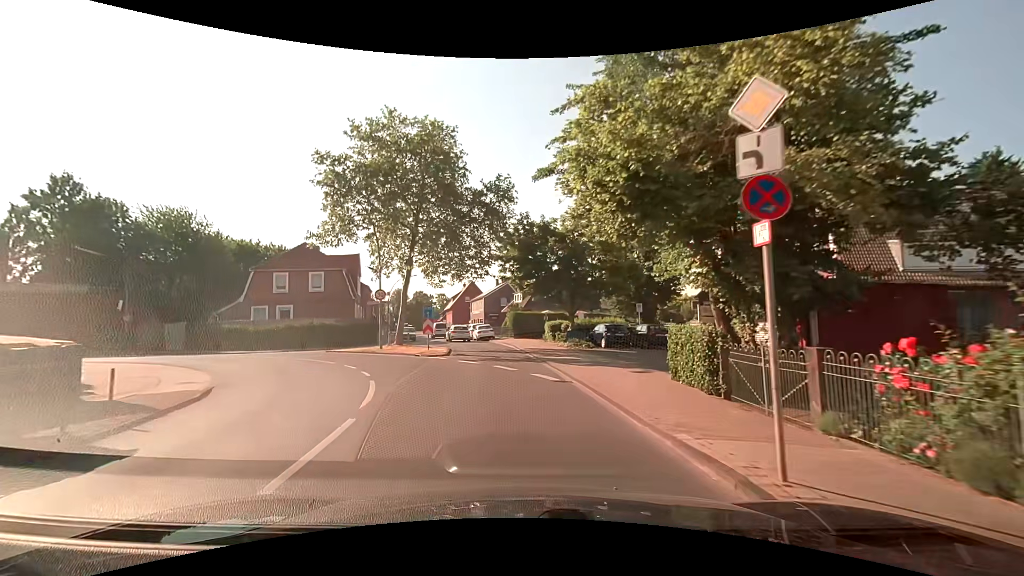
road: secondary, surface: asphalt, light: Day
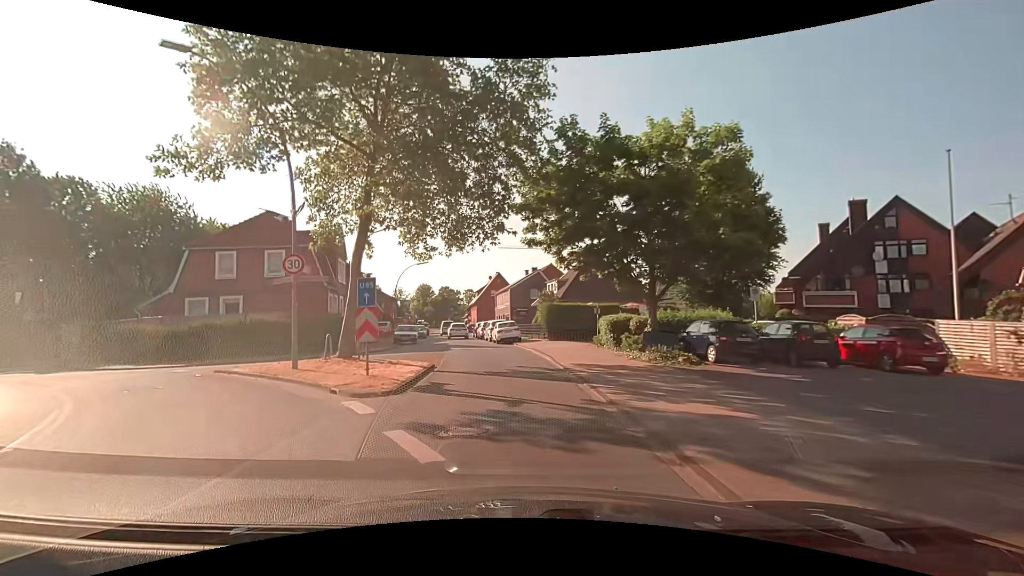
(-0.1, +13.2) m; -1°
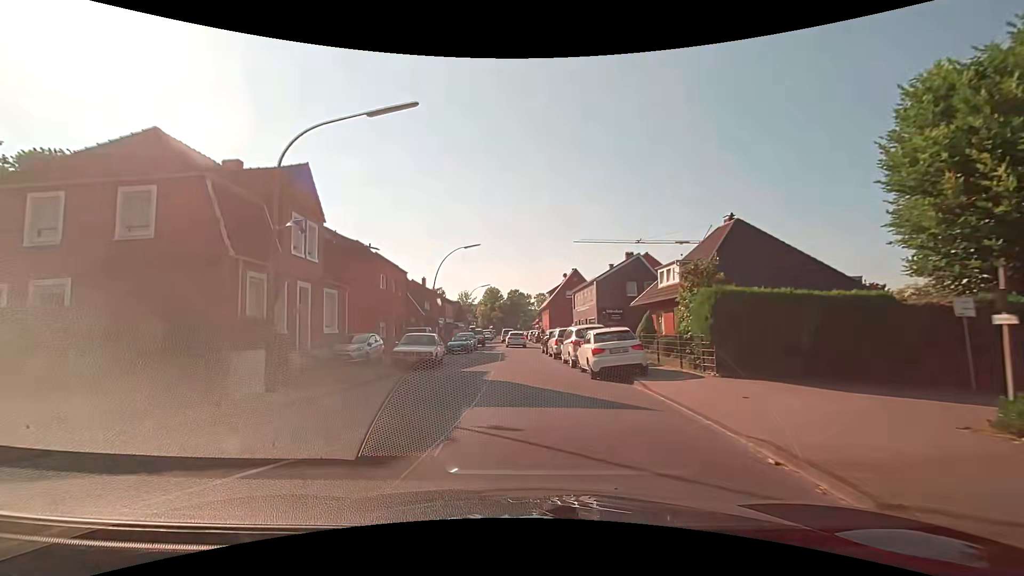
(-1.7, +18.5) m; -8°
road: residential
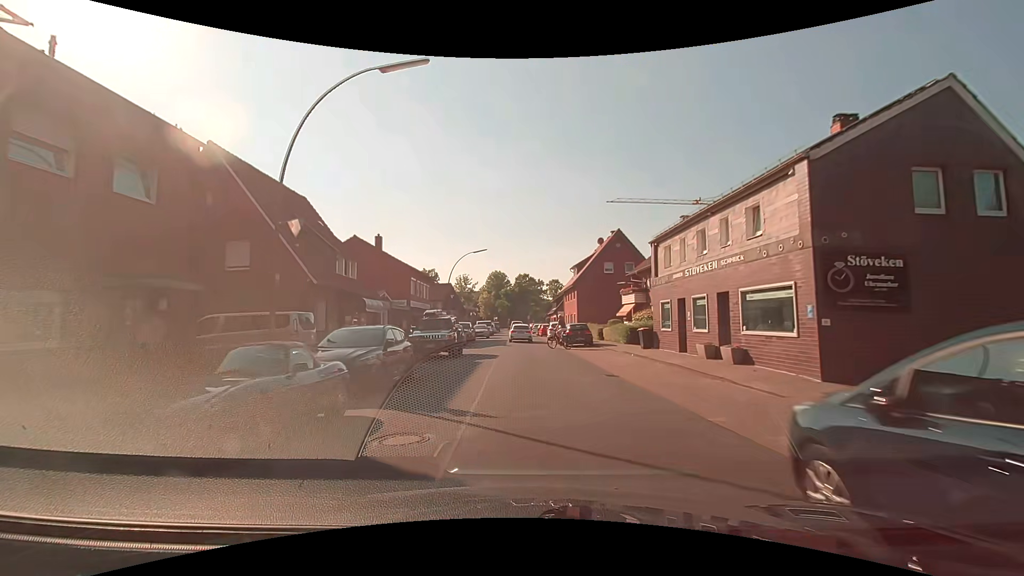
(-1.3, +29.7) m; -3°
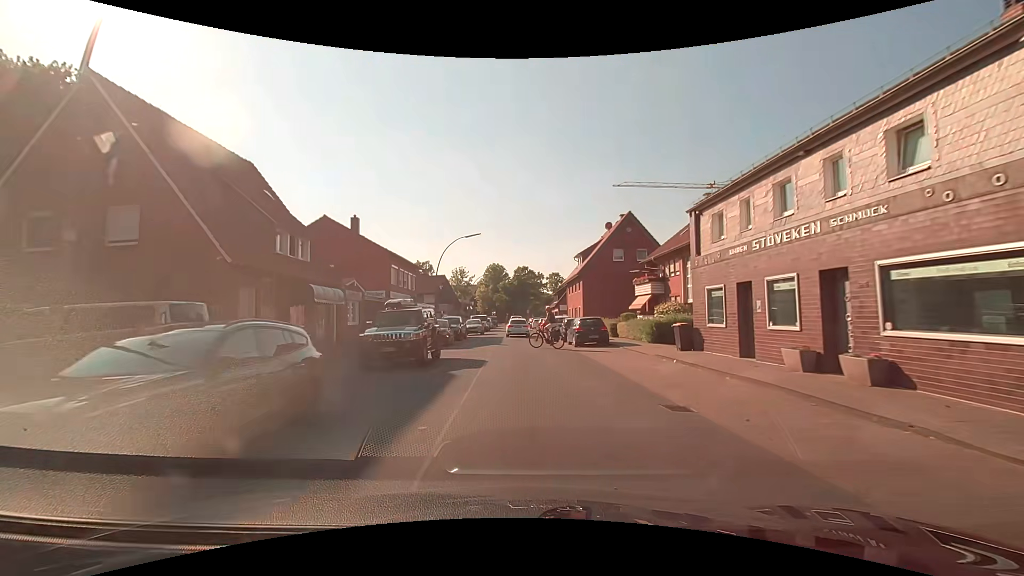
(+0.1, +6.2) m; +1°
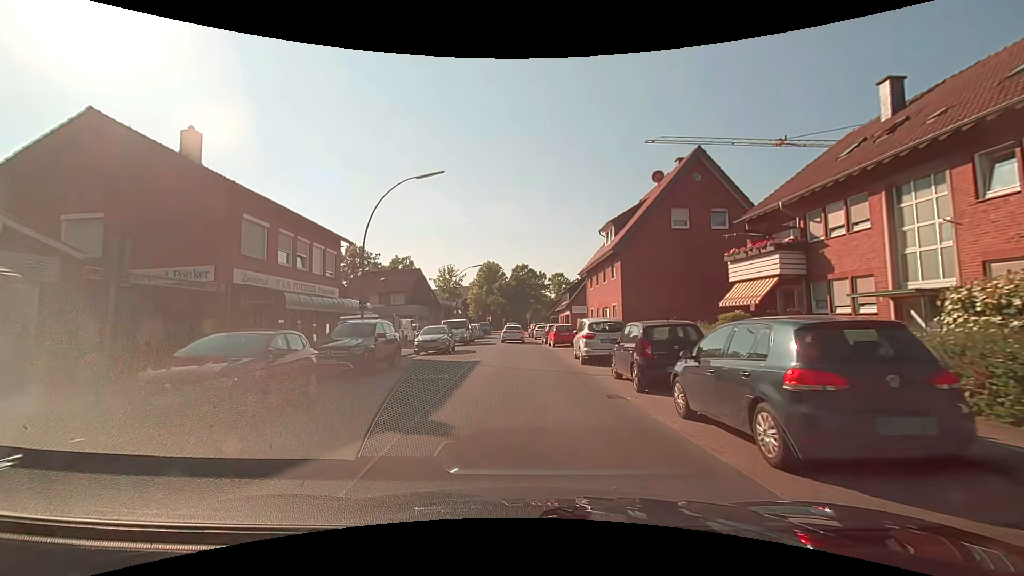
(-0.1, +19.7) m; -1°
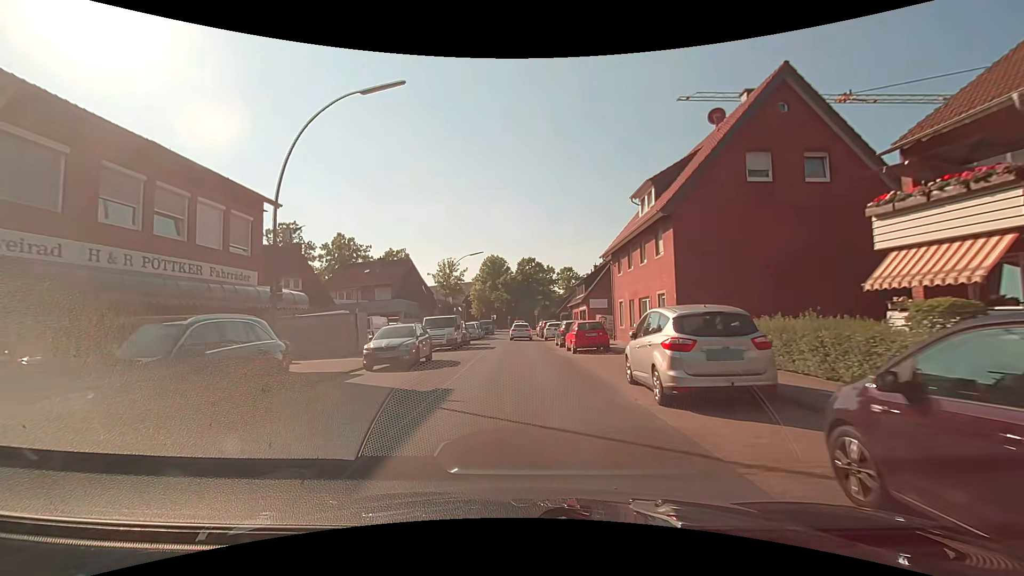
(0.0, +9.4) m; -1°
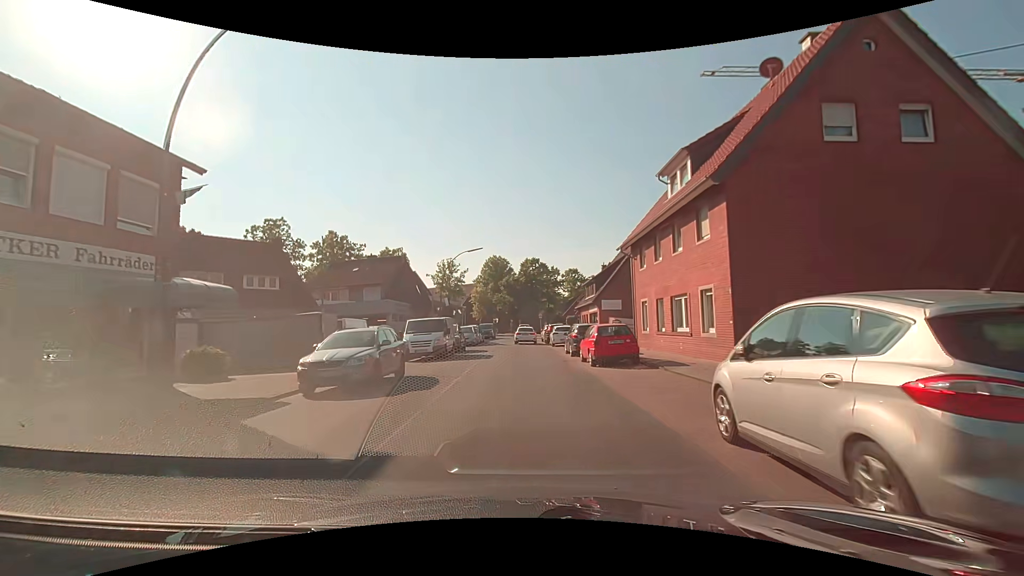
(0.0, +5.1) m; 0°
(0, +10) (0, +20) (0, +30) (0, +40) (0, +50) (0, +60) (0, +70) (+1, +80) (-1, +90) (-5, +99) m
